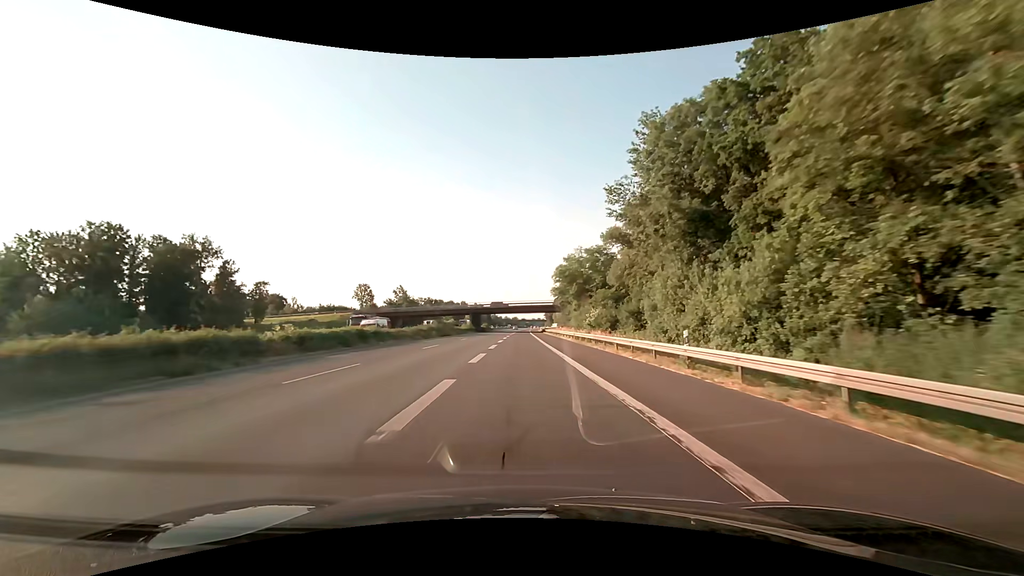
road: motorway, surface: asphalt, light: Day
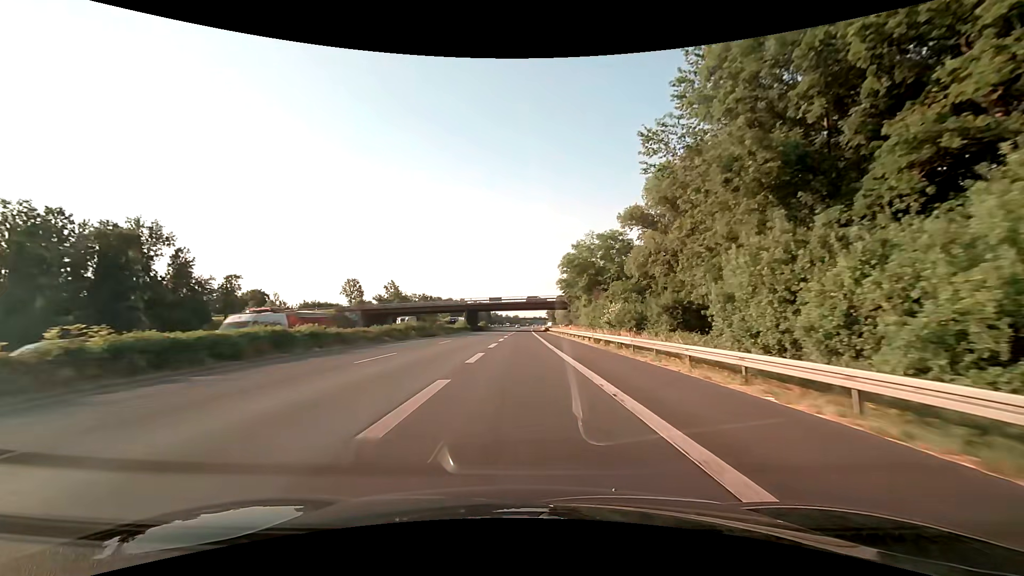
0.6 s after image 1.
(0.0, +12.4) m; 0°
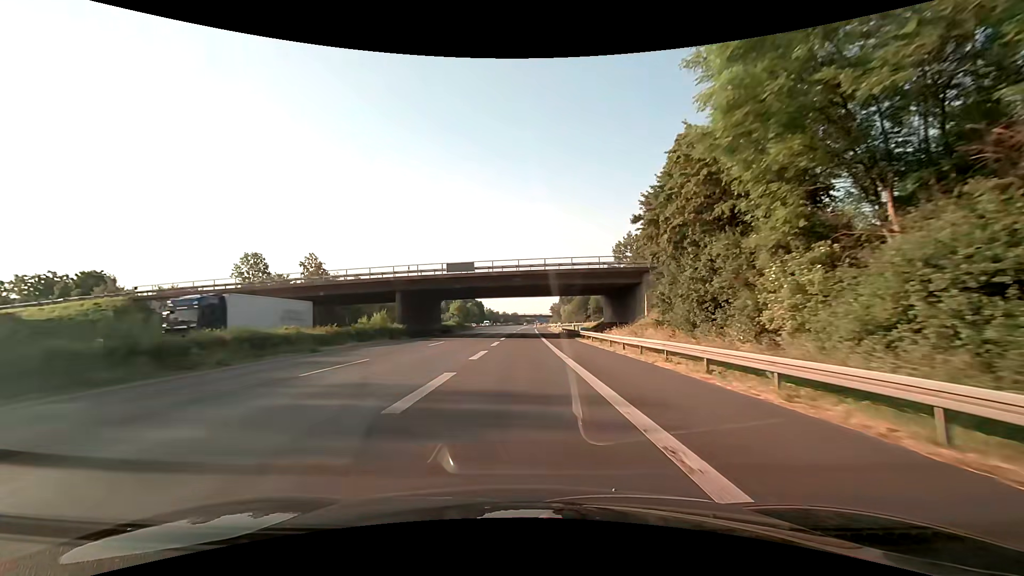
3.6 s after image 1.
(-0.1, +57.8) m; 0°
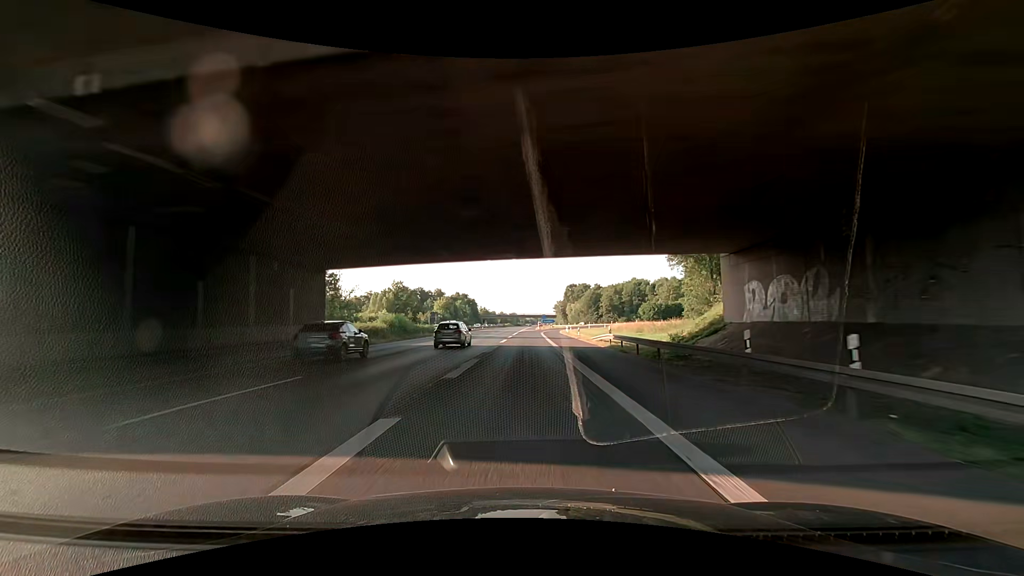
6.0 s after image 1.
(0.0, +42.2) m; 0°
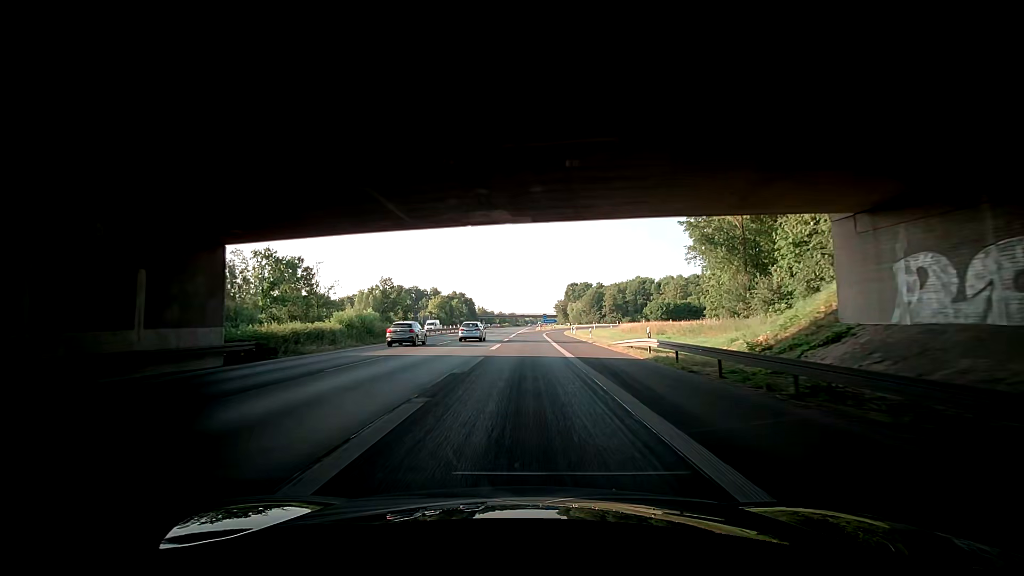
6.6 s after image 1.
(0.0, +10.2) m; 0°
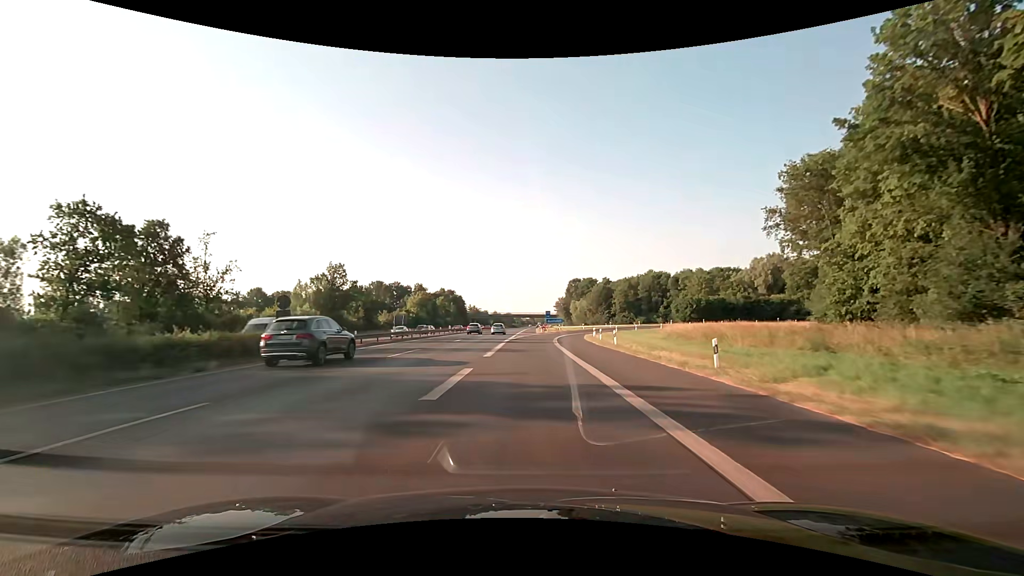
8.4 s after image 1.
(0.0, +29.6) m; 0°
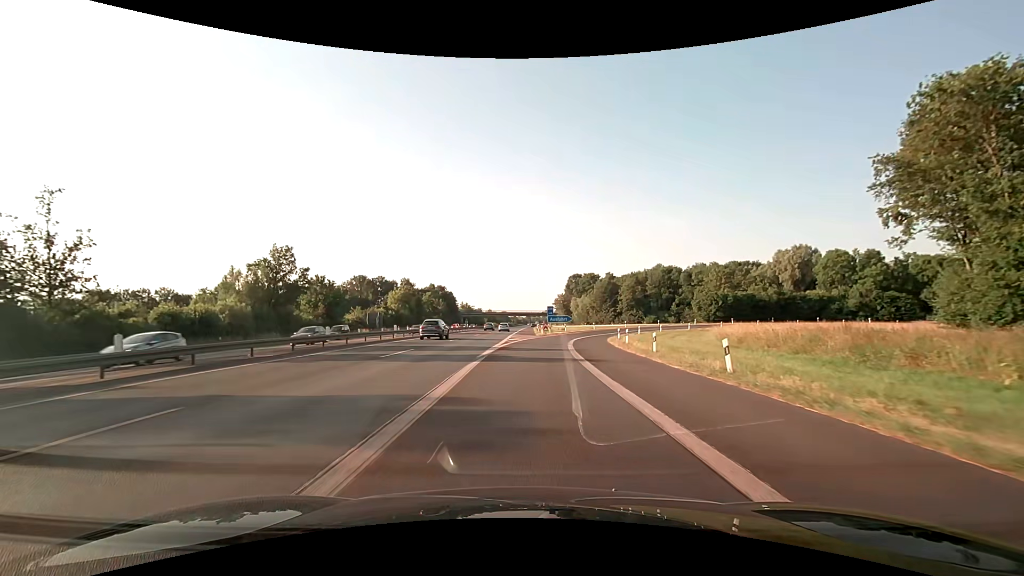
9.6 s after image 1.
(+0.1, +18.5) m; +1°
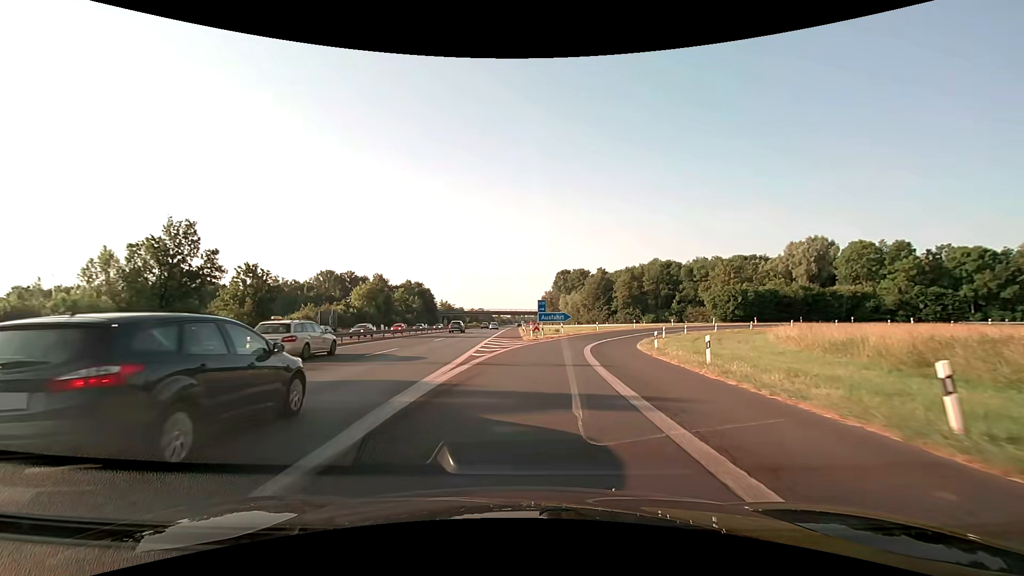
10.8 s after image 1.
(+0.1, +17.2) m; +1°
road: motorway_link
(0, +10) (+1, +20) (+2, +30) (+4, +40) (+8, +49) (+12, +58) (+18, +66) (+25, +73) (+33, +79) (+42, +84) m
